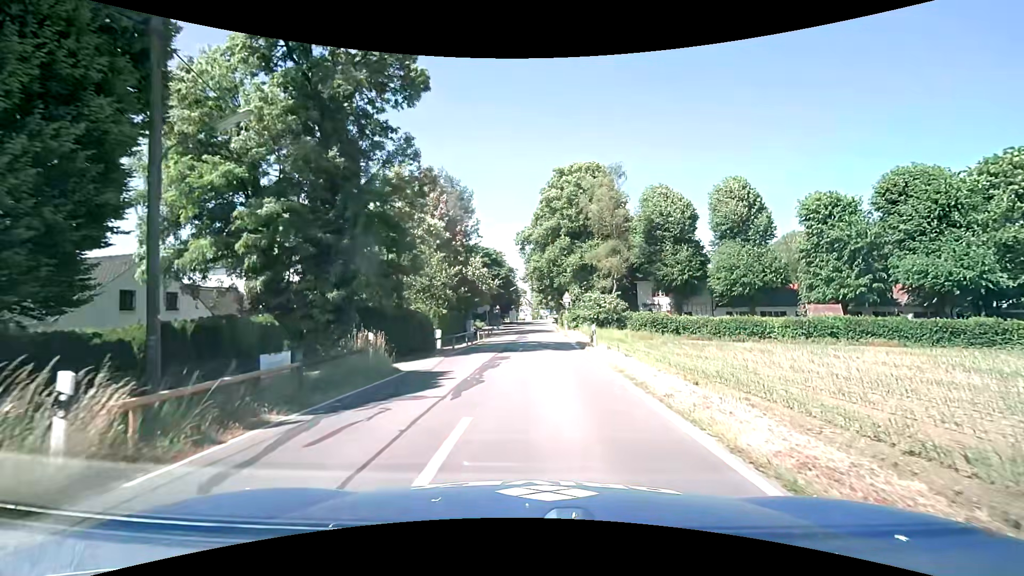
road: tertiary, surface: asphalt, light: Day
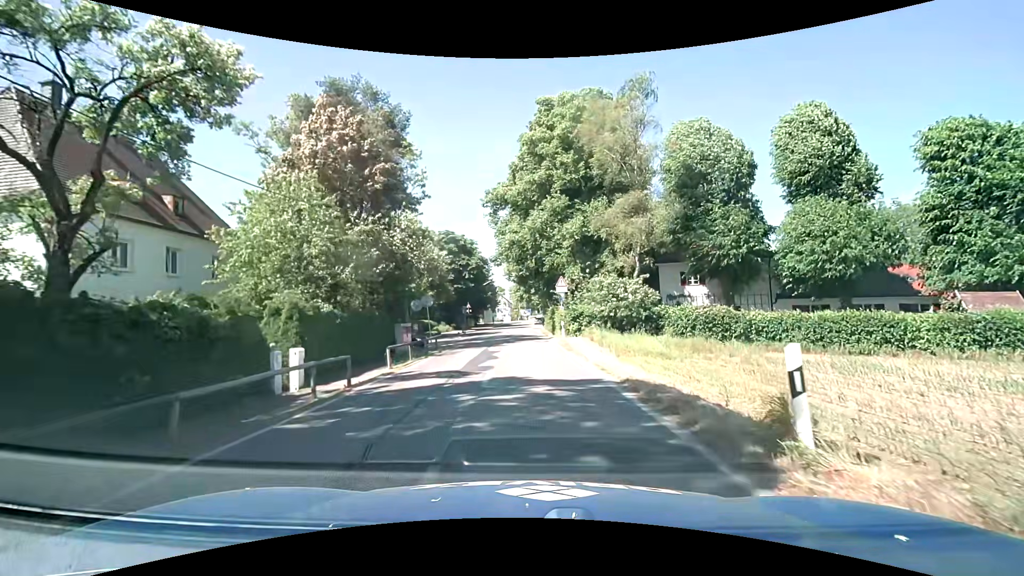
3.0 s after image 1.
(+0.2, +19.1) m; +2°
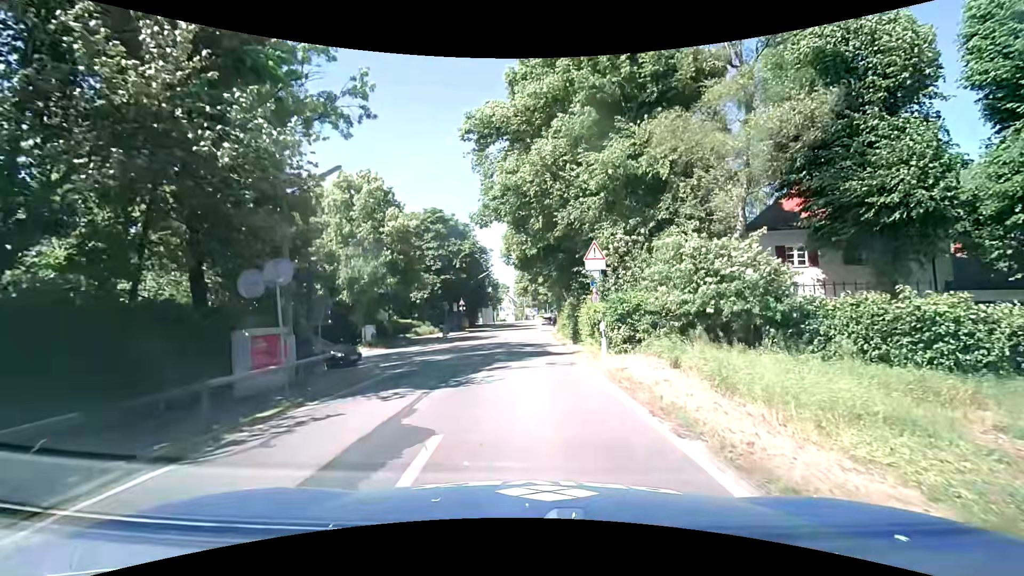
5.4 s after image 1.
(0.0, +15.4) m; -1°
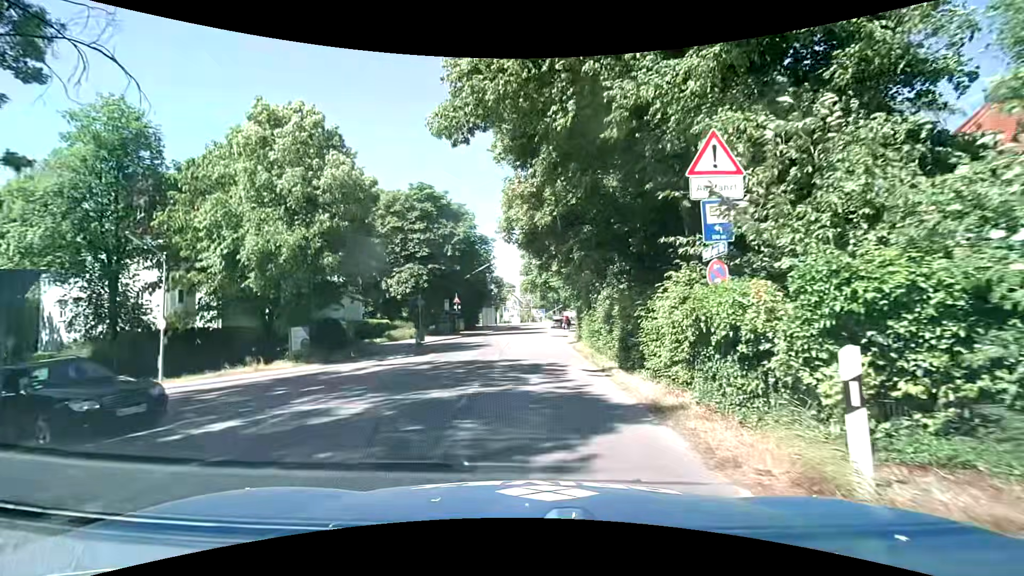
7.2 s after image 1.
(-0.1, +11.6) m; -1°
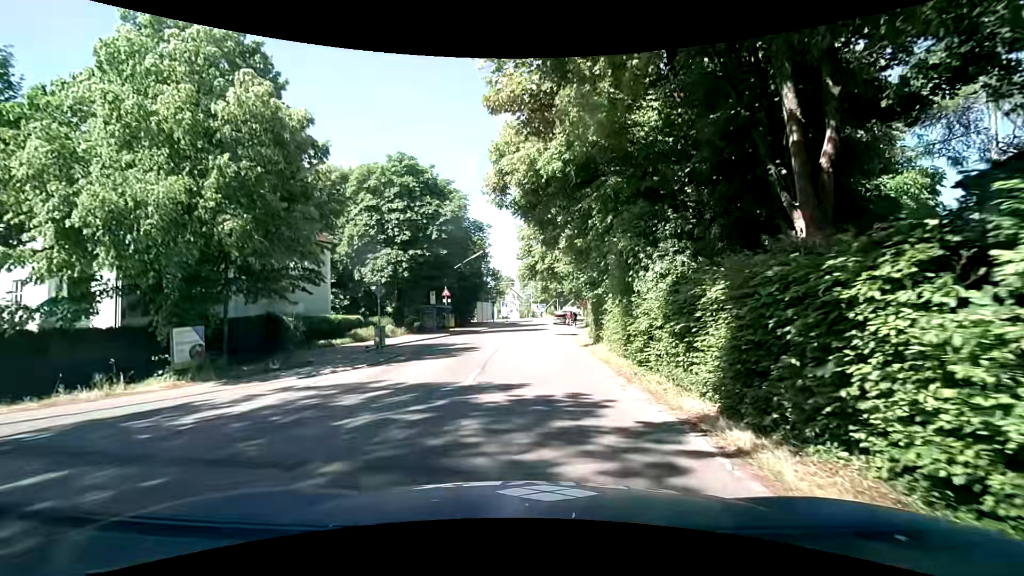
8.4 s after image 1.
(0.0, +7.5) m; 0°
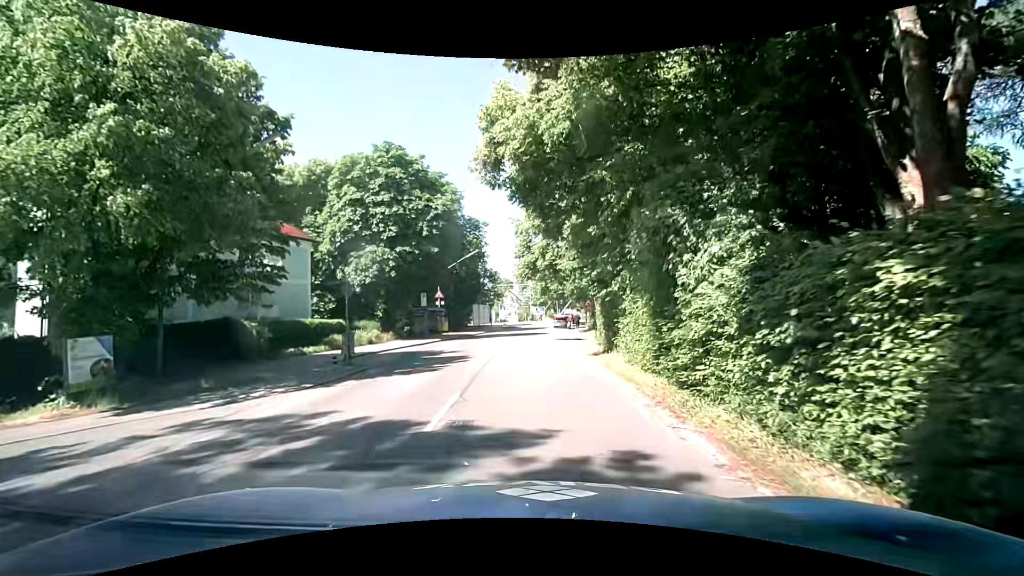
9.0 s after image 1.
(0.0, +3.4) m; +1°
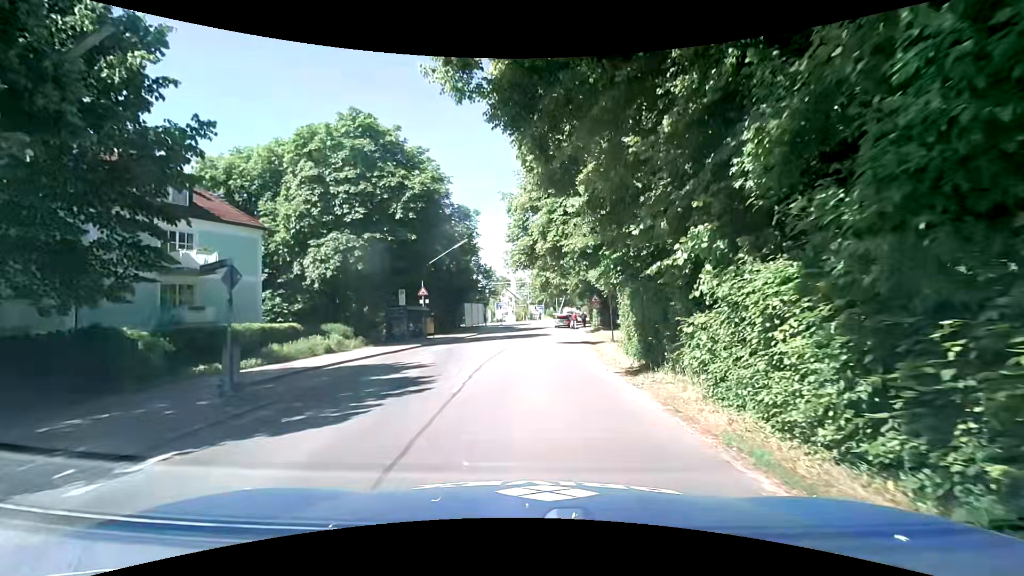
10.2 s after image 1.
(-0.1, +6.4) m; -1°
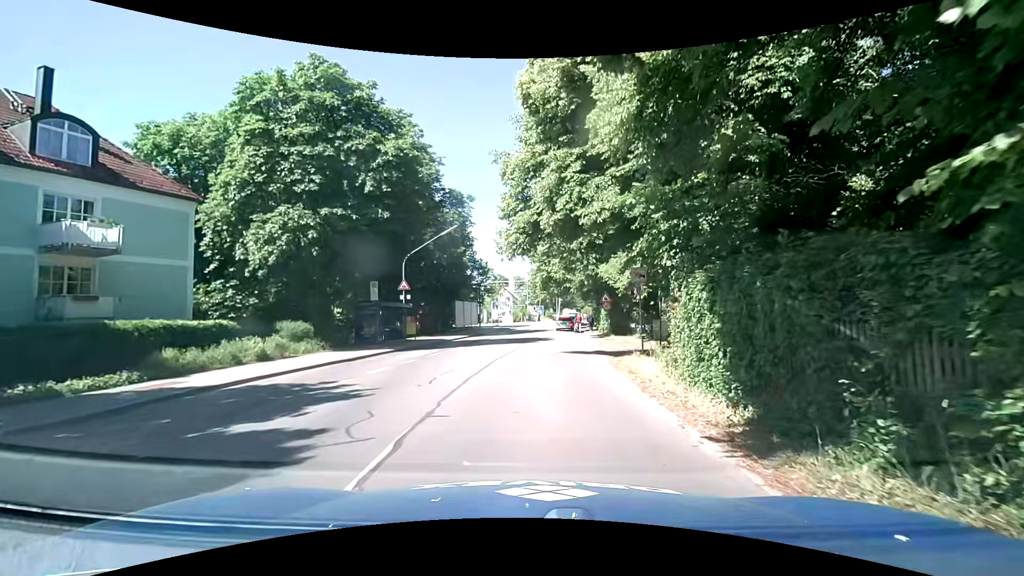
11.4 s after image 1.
(0.0, +6.2) m; -1°
